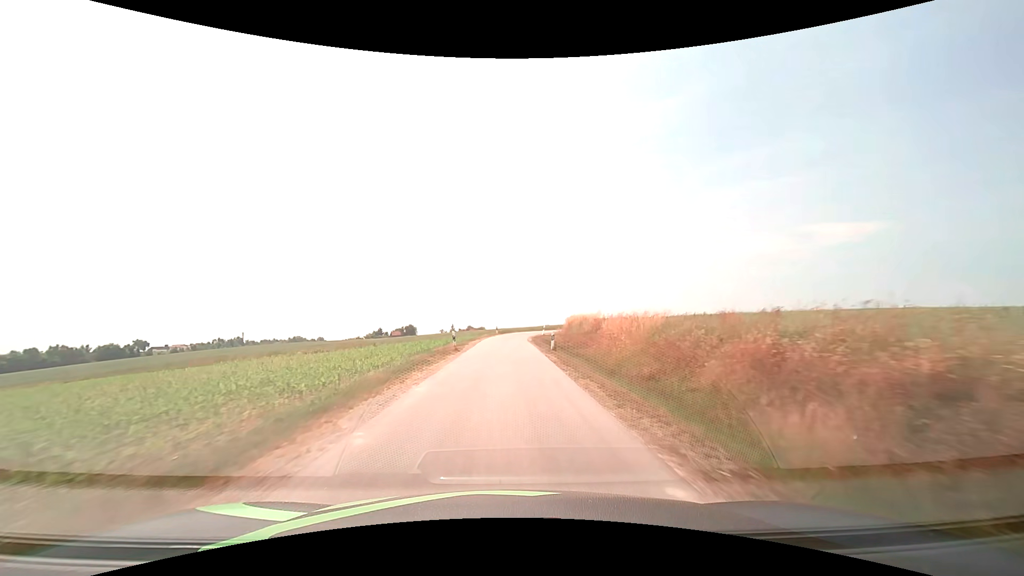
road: unclassified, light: Day
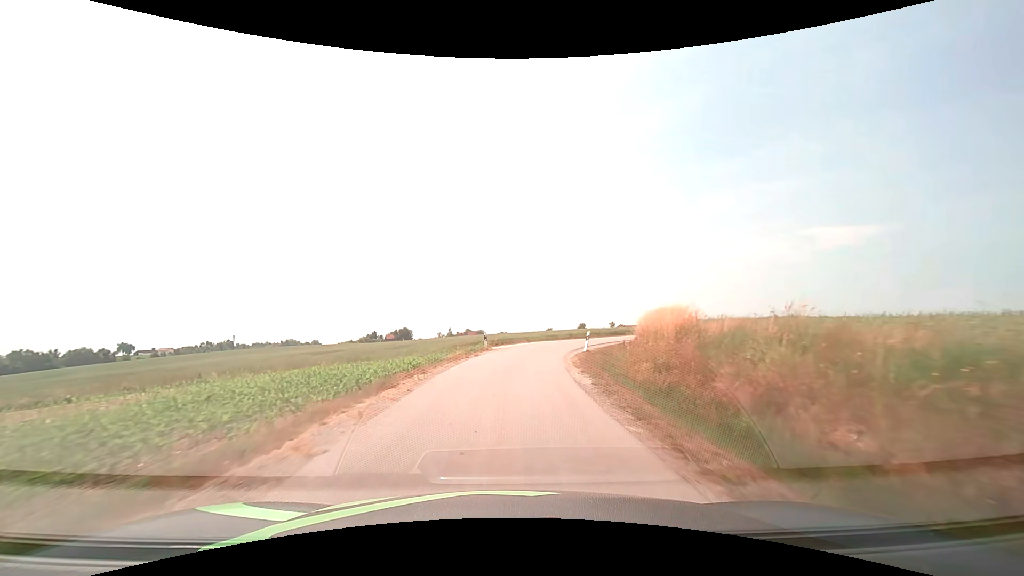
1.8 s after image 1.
(0.0, +27.9) m; 0°
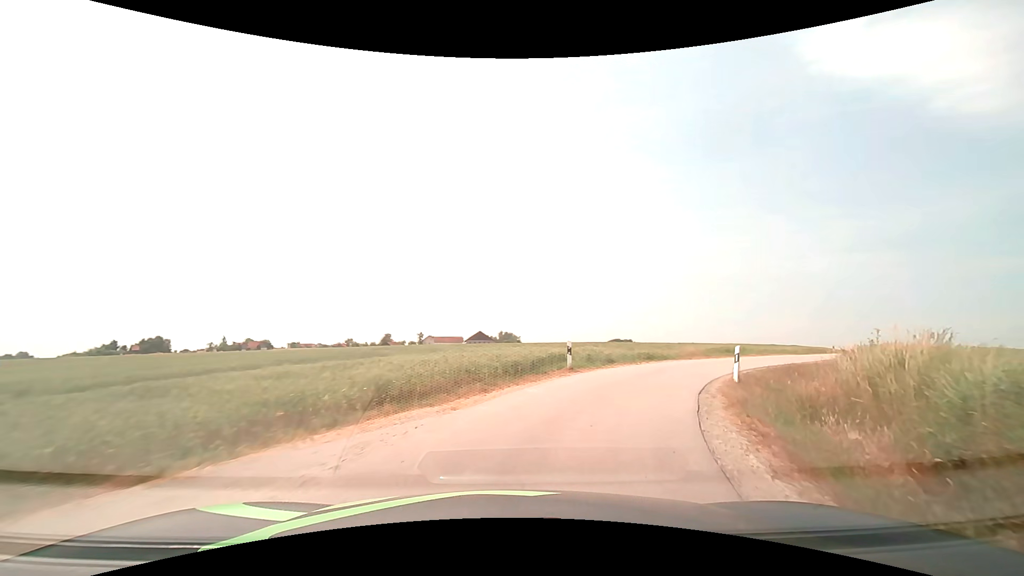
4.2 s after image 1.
(+2.7, +28.8) m; +21°
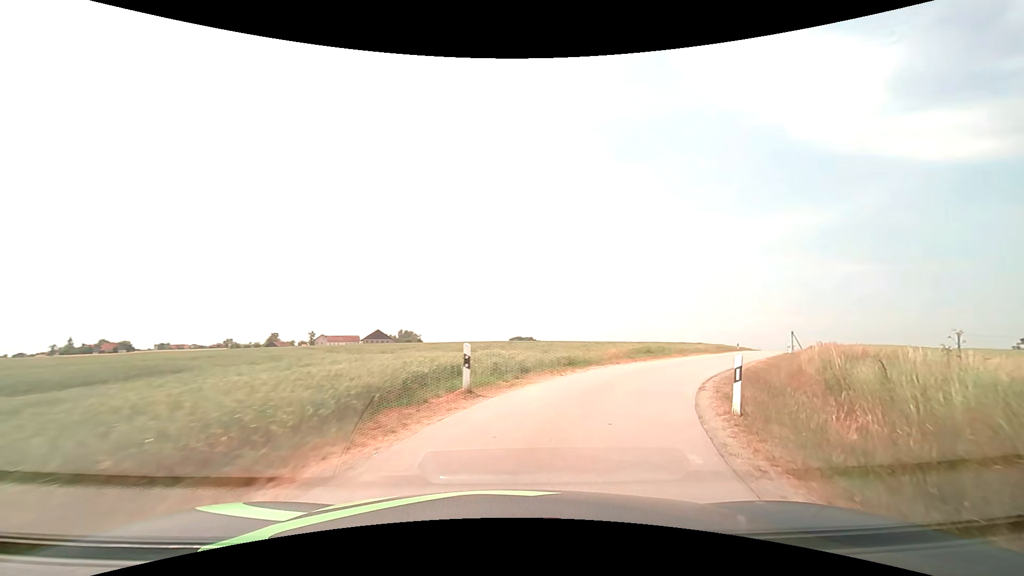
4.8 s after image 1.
(+0.6, +6.3) m; +11°
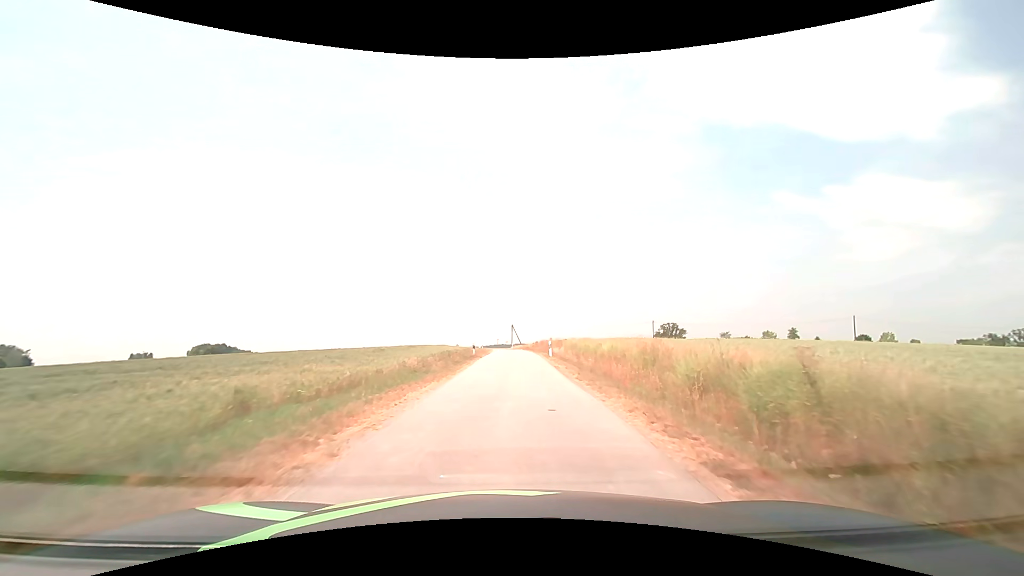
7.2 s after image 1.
(+9.5, +25.5) m; +32°
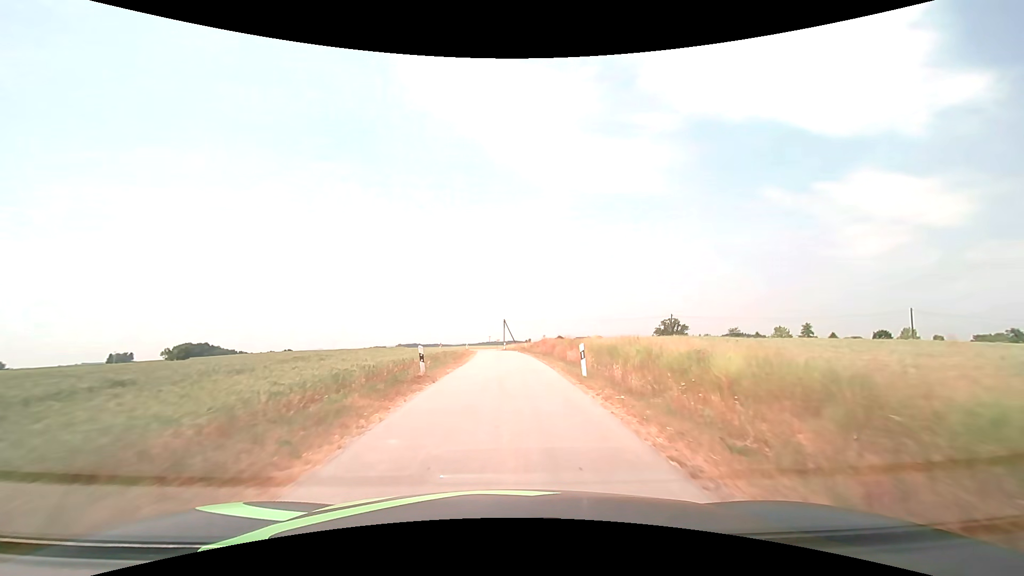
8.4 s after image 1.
(+0.2, +17.0) m; +1°
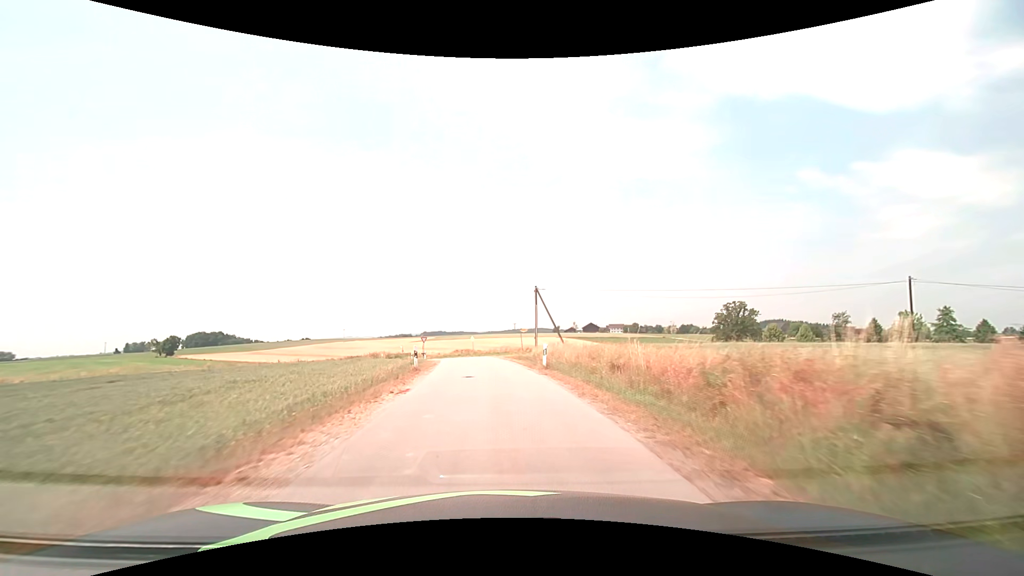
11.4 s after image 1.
(-0.7, +46.3) m; -3°
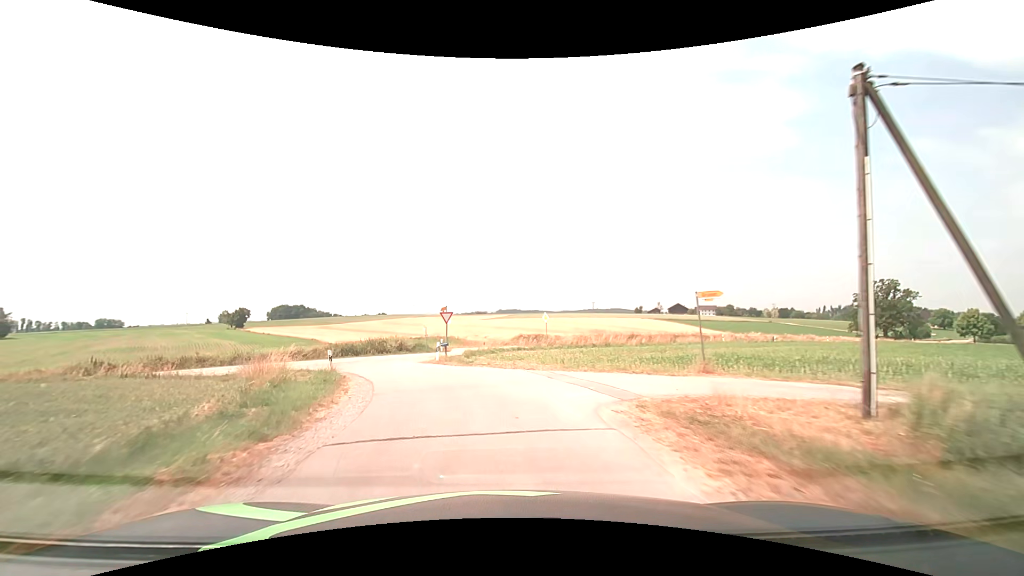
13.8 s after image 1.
(-1.9, +31.8) m; -9°
(-1, +10) (-3, +20) (-7, +29) (-16, +32) (-25, +29) (-34, +24) (-43, +20) (-52, +15) (-61, +11) (-70, +7) m
